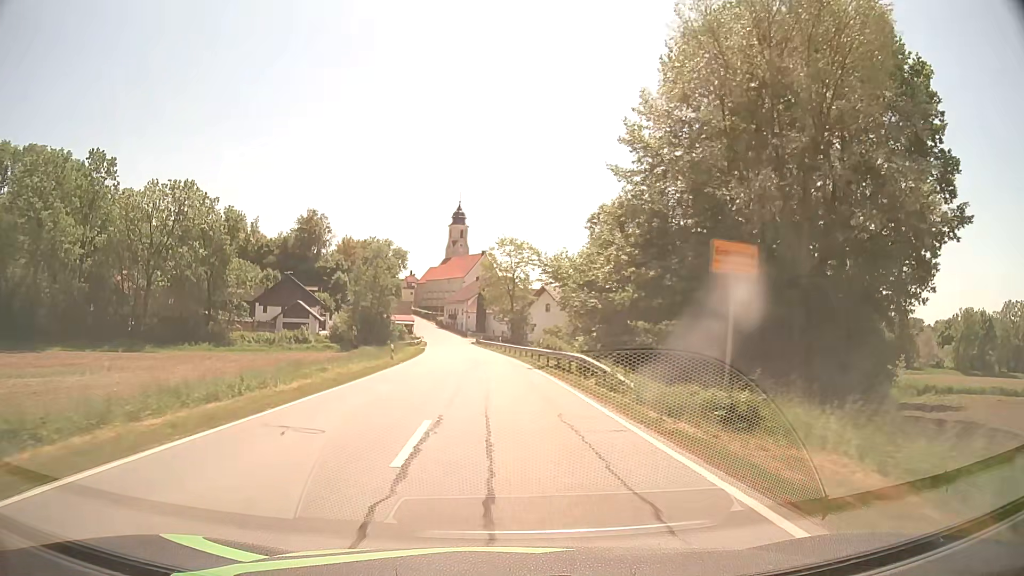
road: secondary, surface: asphalt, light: Day
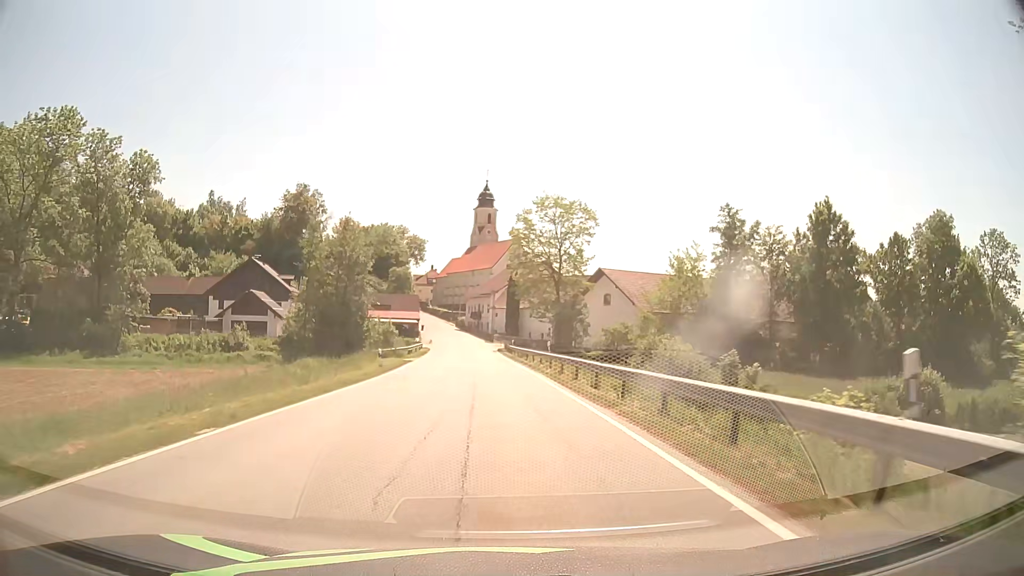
(-0.9, +33.5) m; -2°
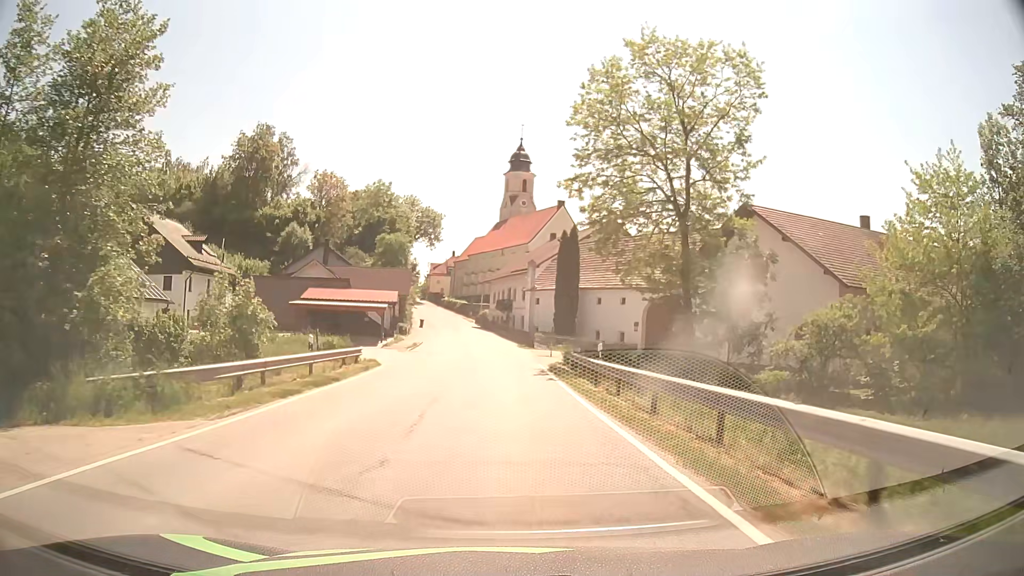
(-1.4, +40.2) m; -3°
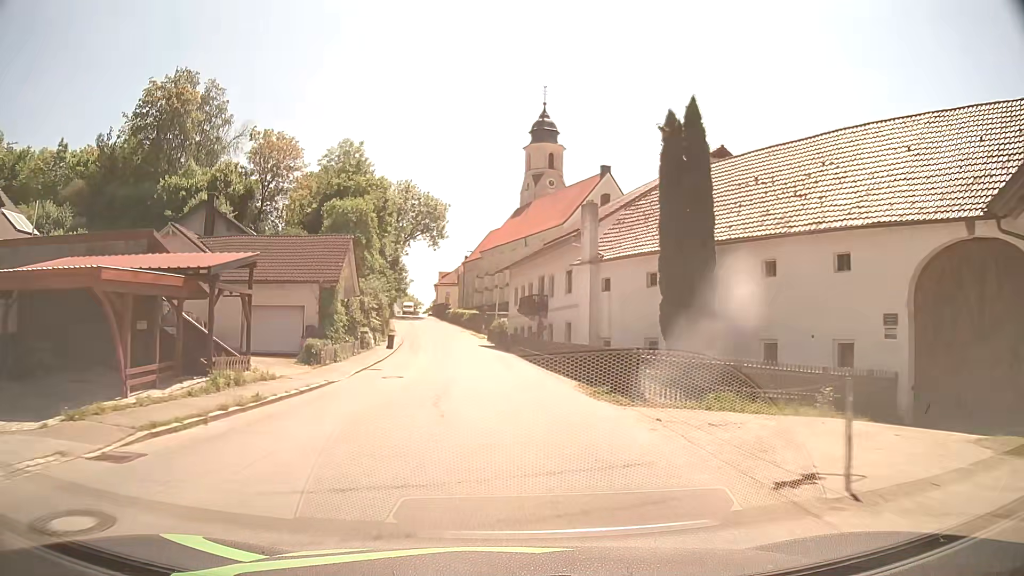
(-0.3, +31.6) m; -2°
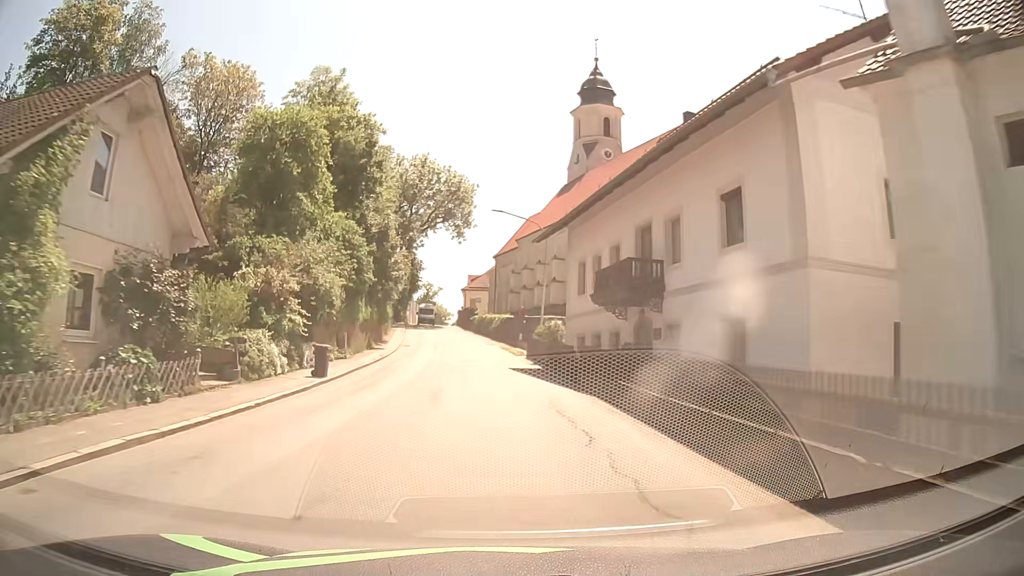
(-0.5, +23.1) m; -3°
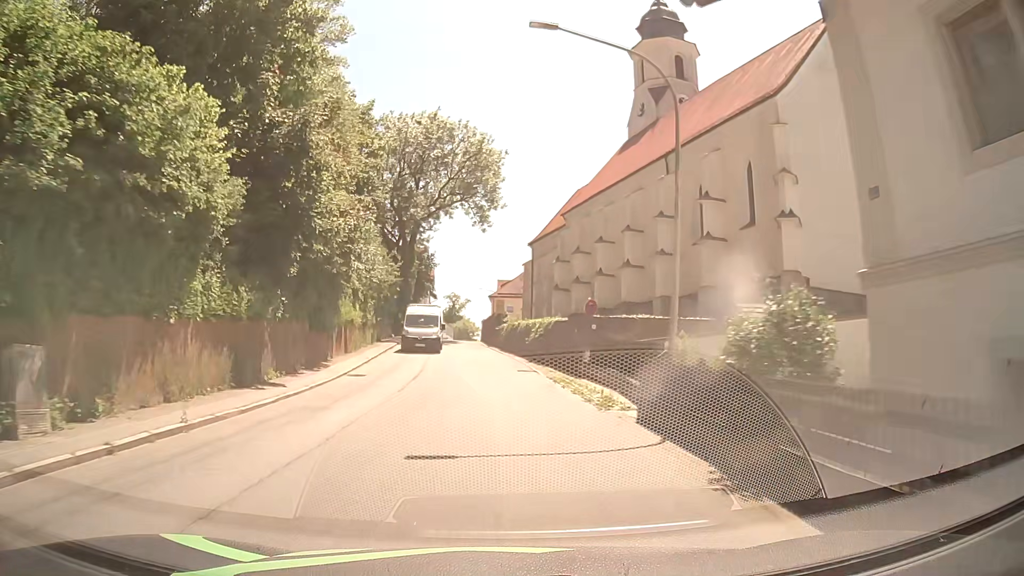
(-0.5, +22.7) m; -3°
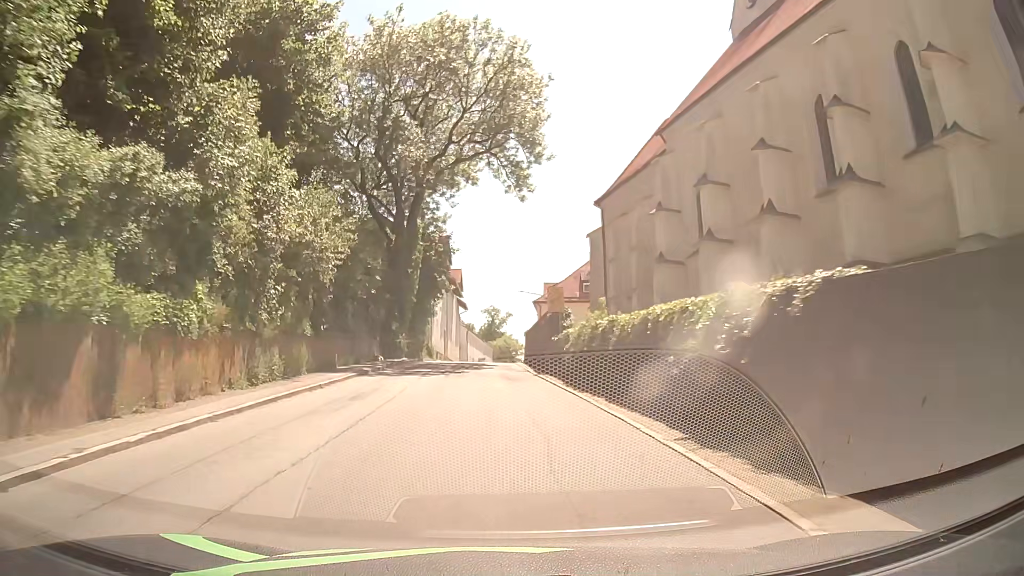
(-0.6, +22.5) m; -3°
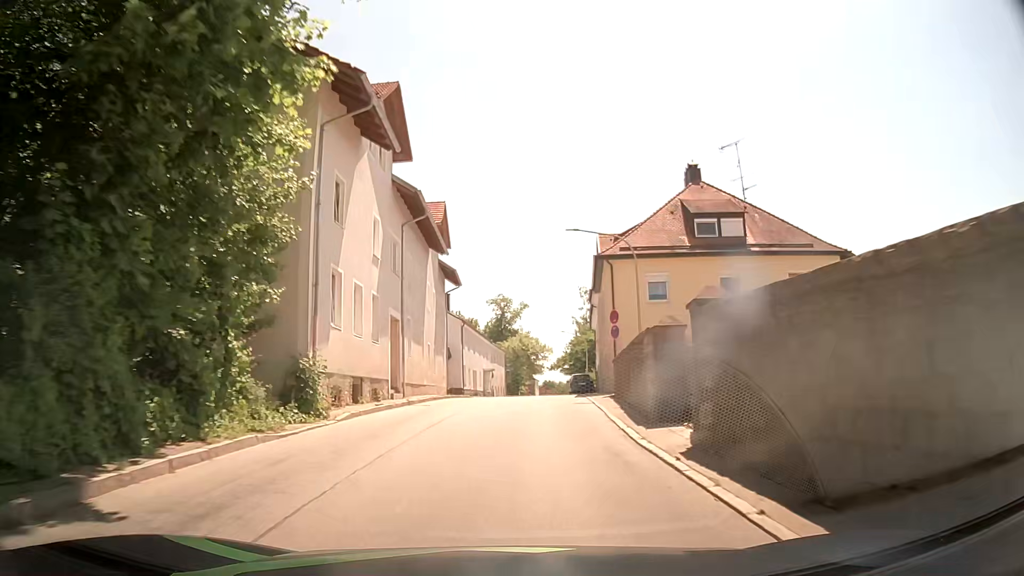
(-1.6, +37.6) m; -1°
(0, +10) (0, +20) (+1, +30) (+1, +40) (+2, +50) (+3, +60) (+4, +70) (+5, +80) (+6, +90) (+7, +100) m
